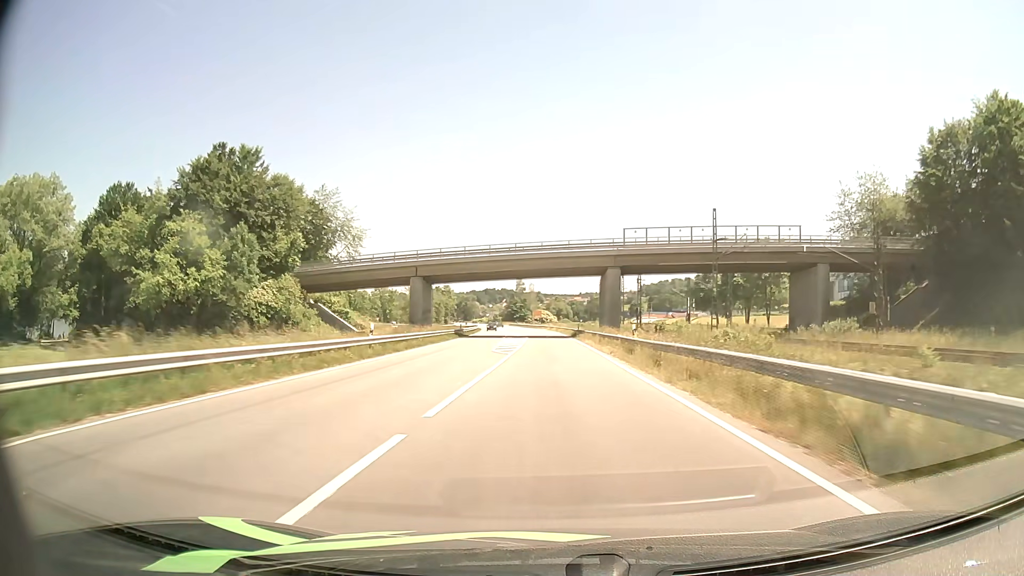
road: primary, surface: asphalt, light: Day
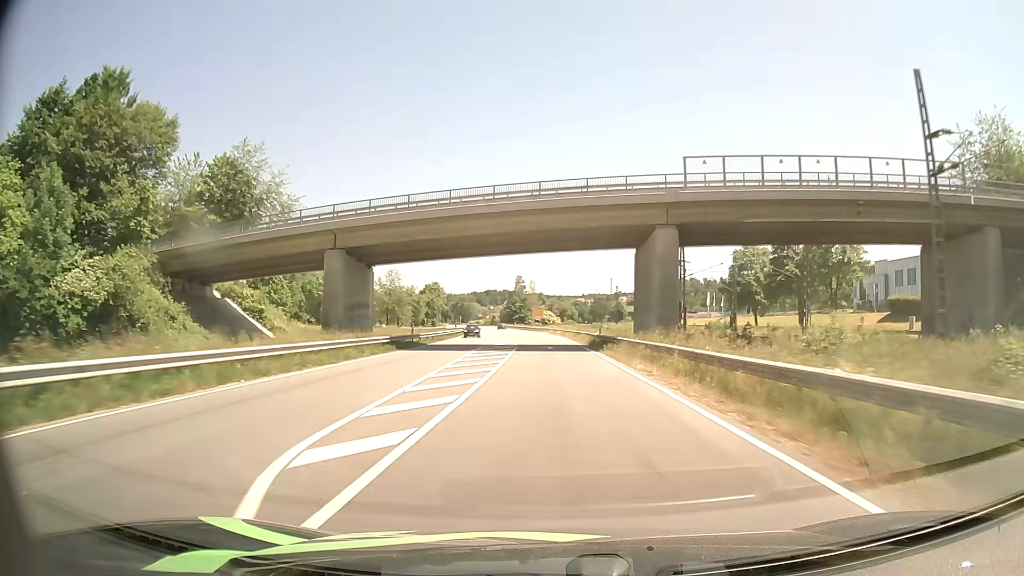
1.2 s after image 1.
(+0.1, +26.9) m; 0°
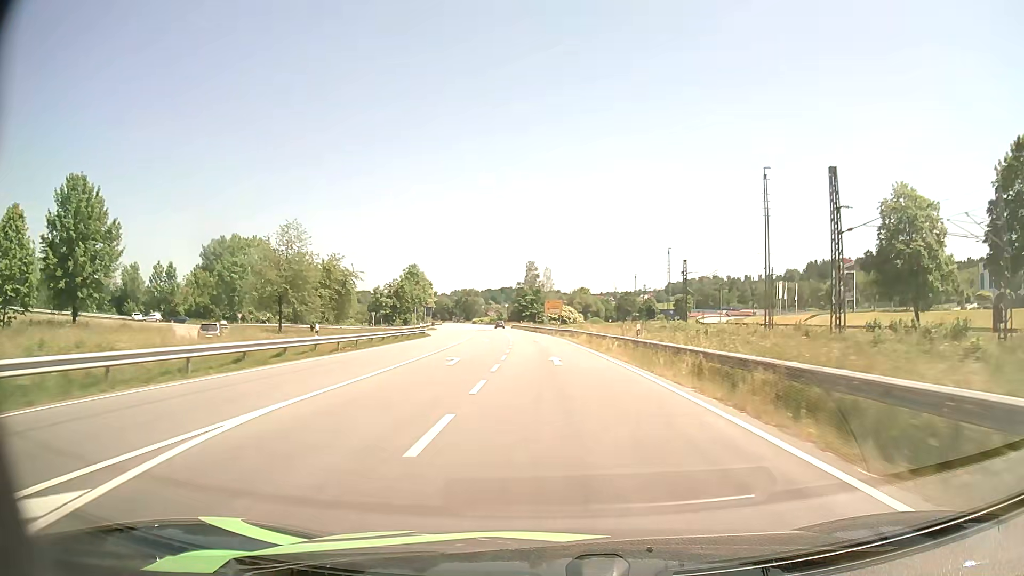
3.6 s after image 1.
(-0.6, +53.4) m; -2°
